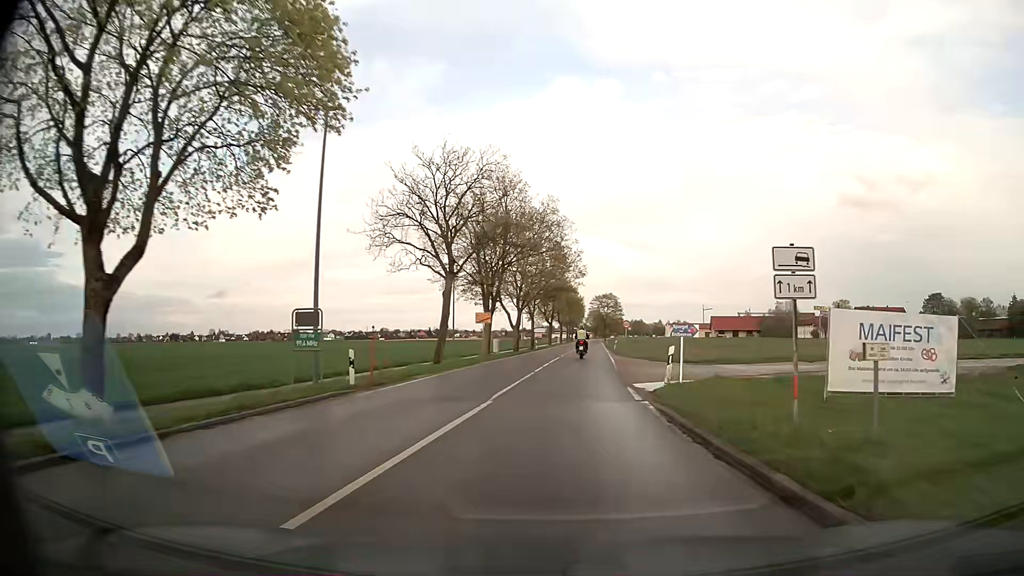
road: secondary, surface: asphalt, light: Day
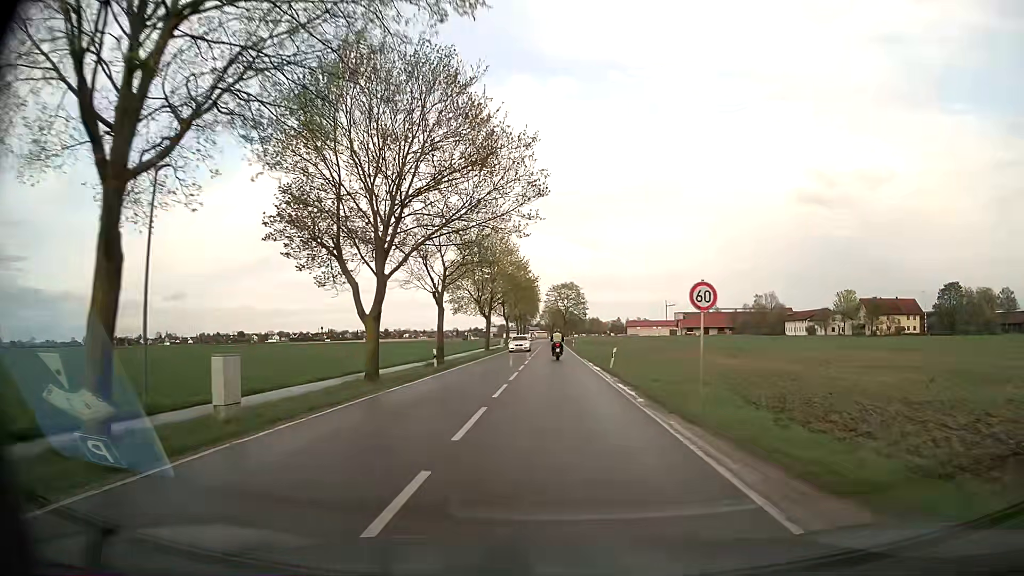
(+2.2, +37.4) m; +5°
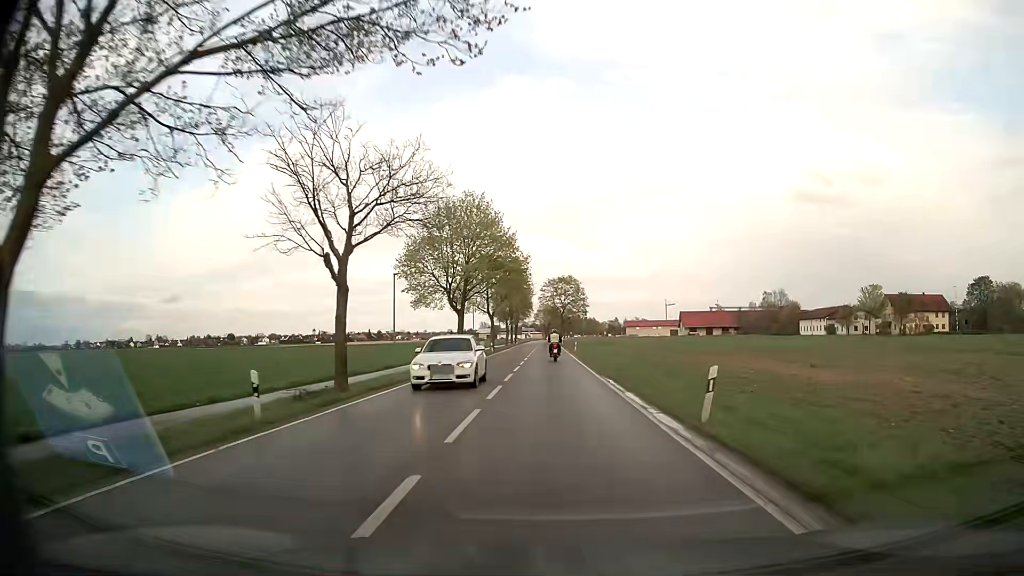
(+0.1, +18.5) m; +1°
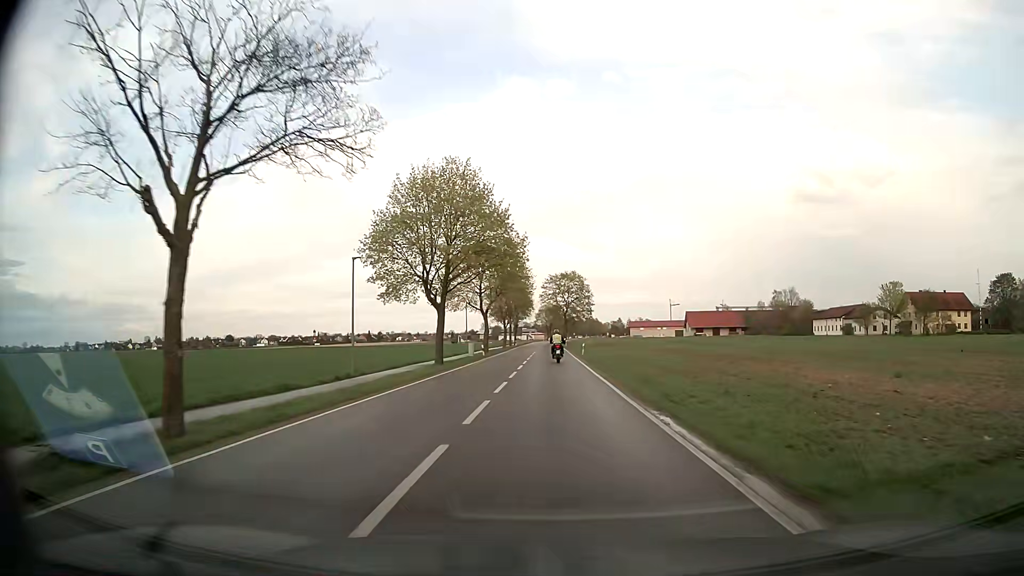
(0.0, +10.3) m; 0°
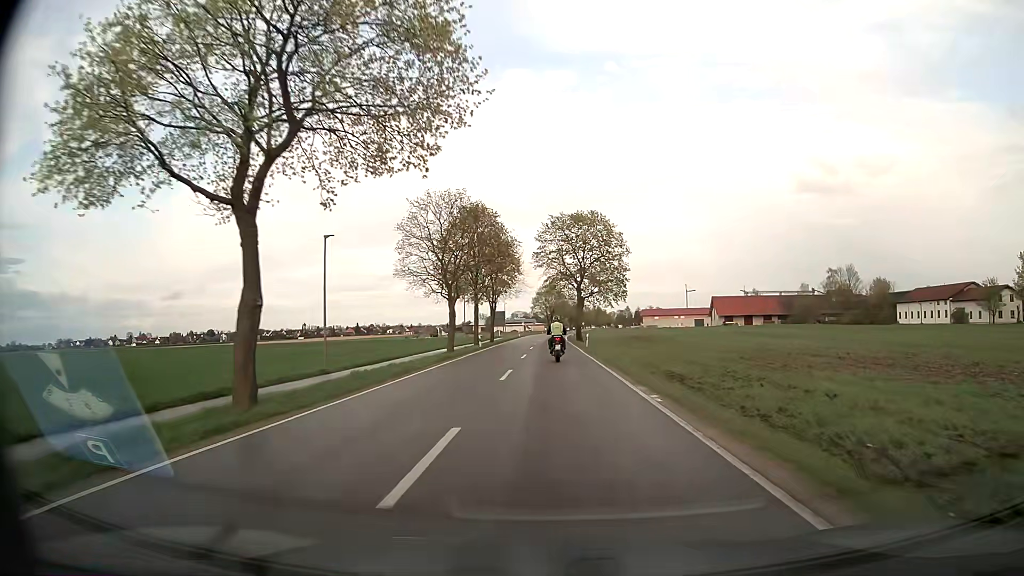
(-0.2, +53.6) m; 0°
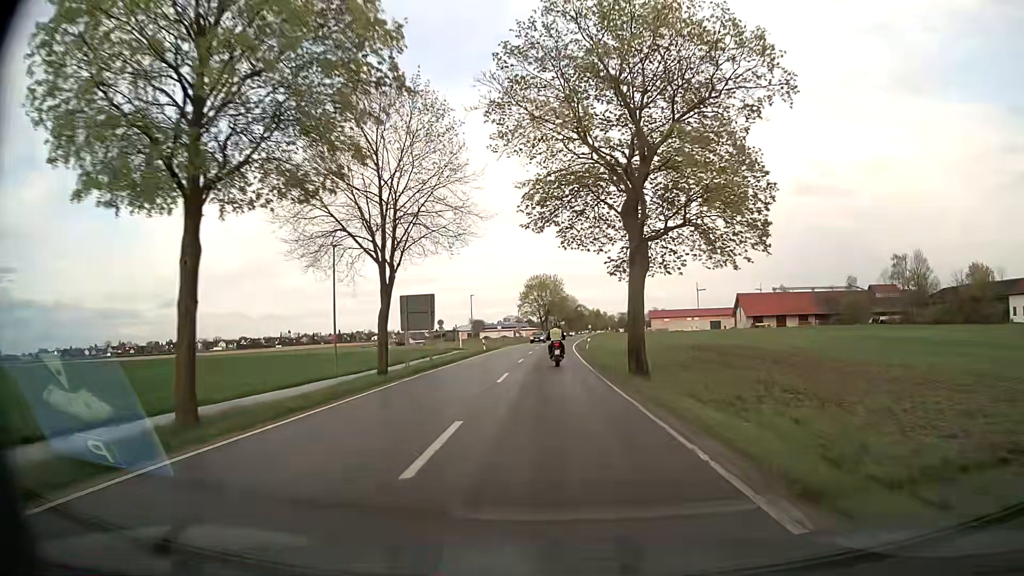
(+0.1, +46.9) m; +1°
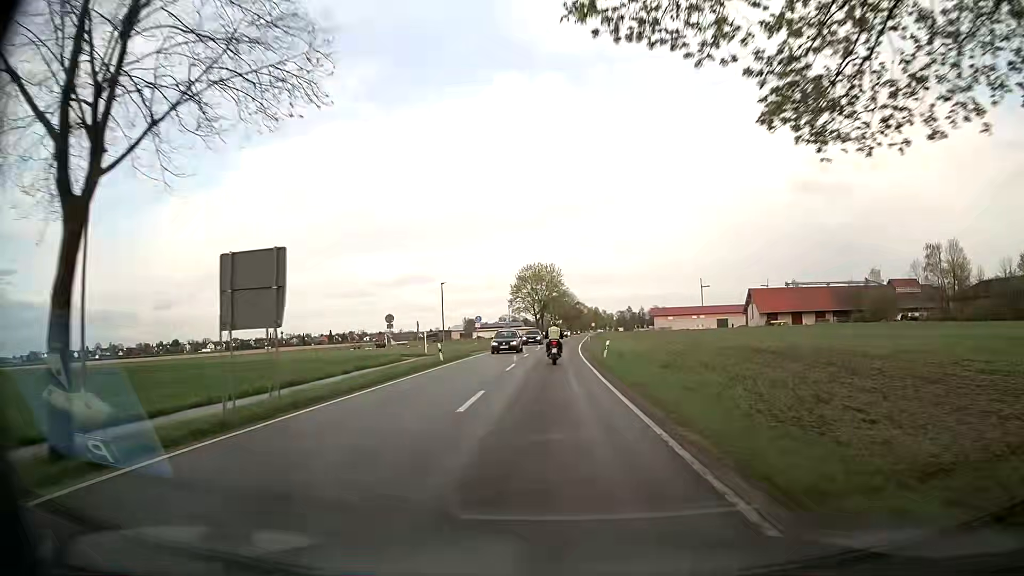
(0.0, +19.1) m; 0°
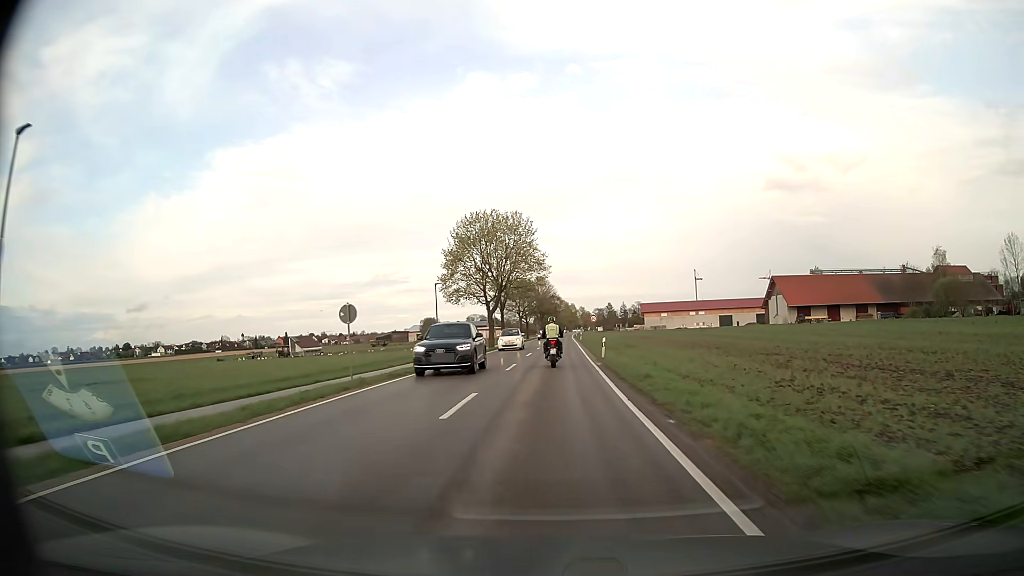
(+0.8, +49.4) m; +2°
(0, +10) (0, +20) (0, +30) (+1, +40) (+1, +50) (+1, +60) (+1, +70) (+1, +80) (+2, +90) (+2, +100) m
